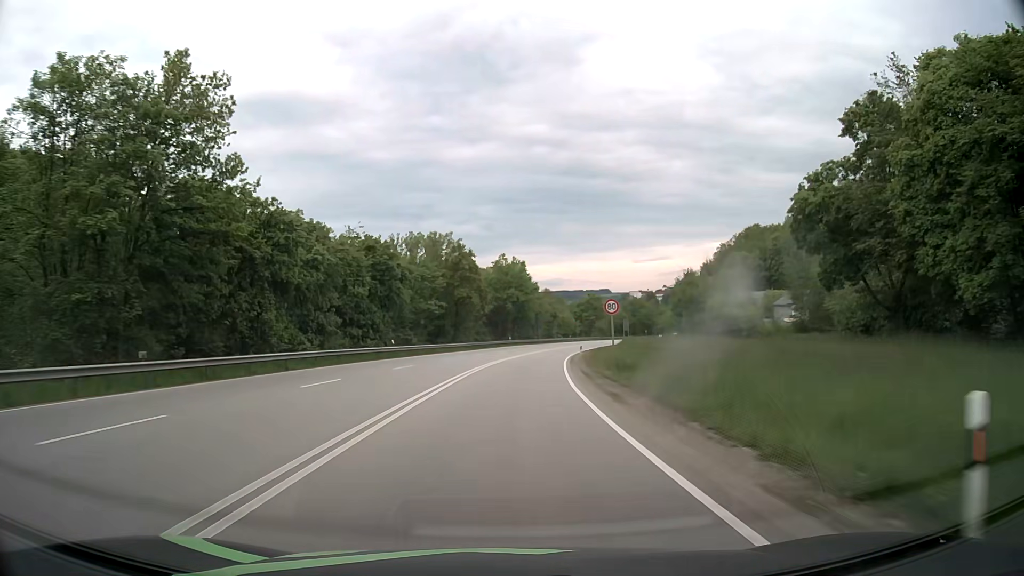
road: primary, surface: asphalt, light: Day
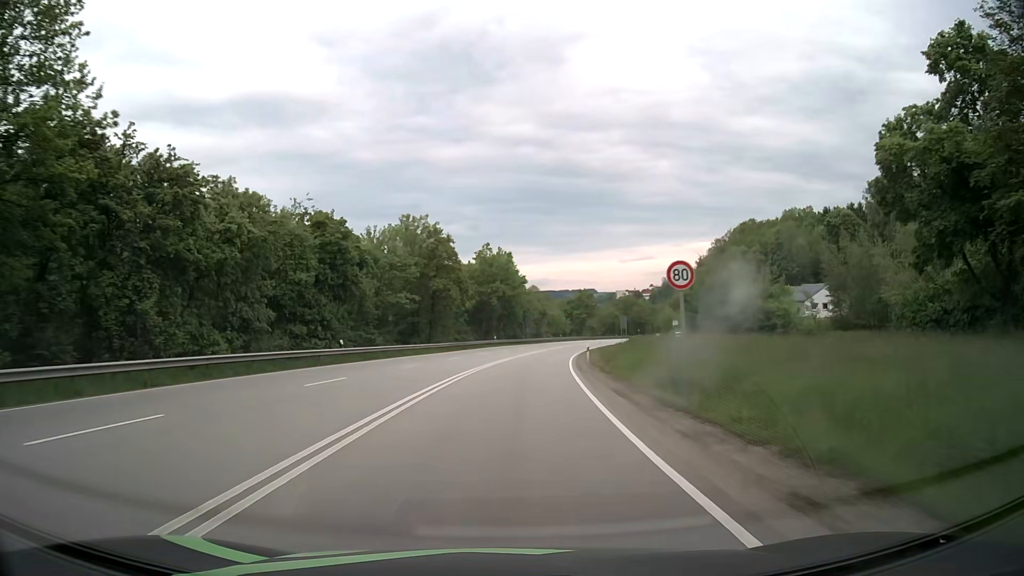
(+0.1, +12.1) m; +1°
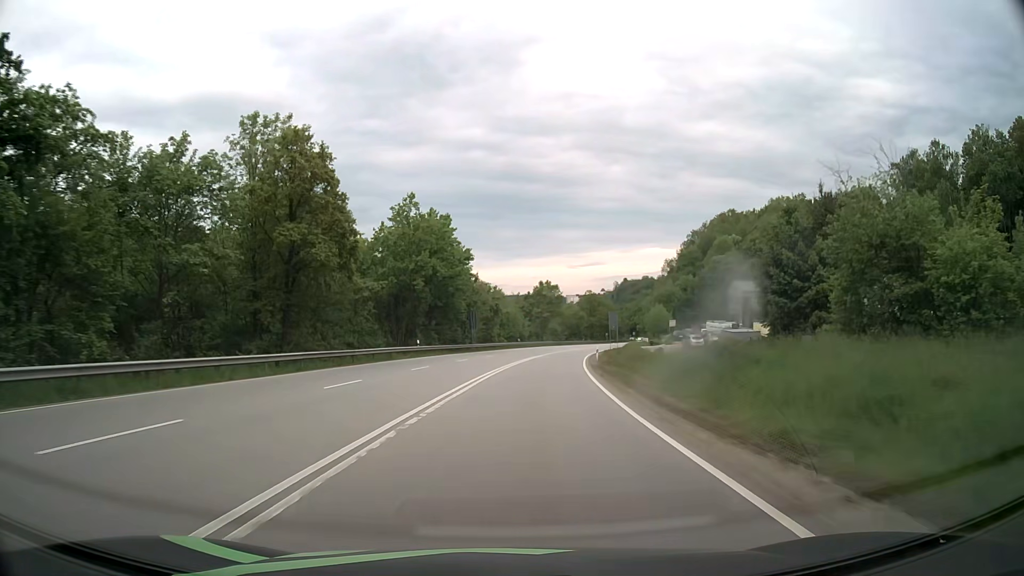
(+1.2, +35.7) m; +4°
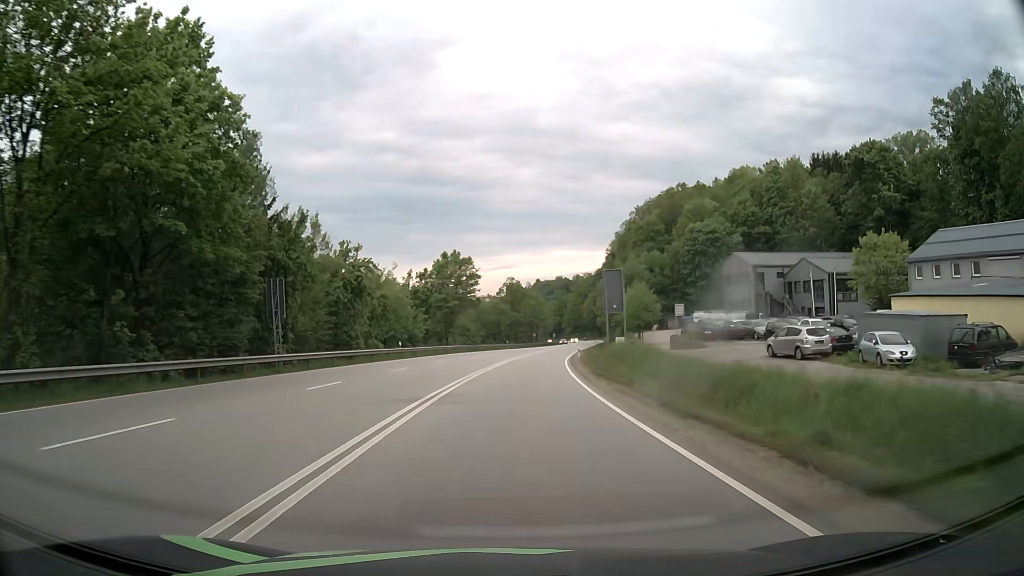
(+3.2, +46.8) m; +8°
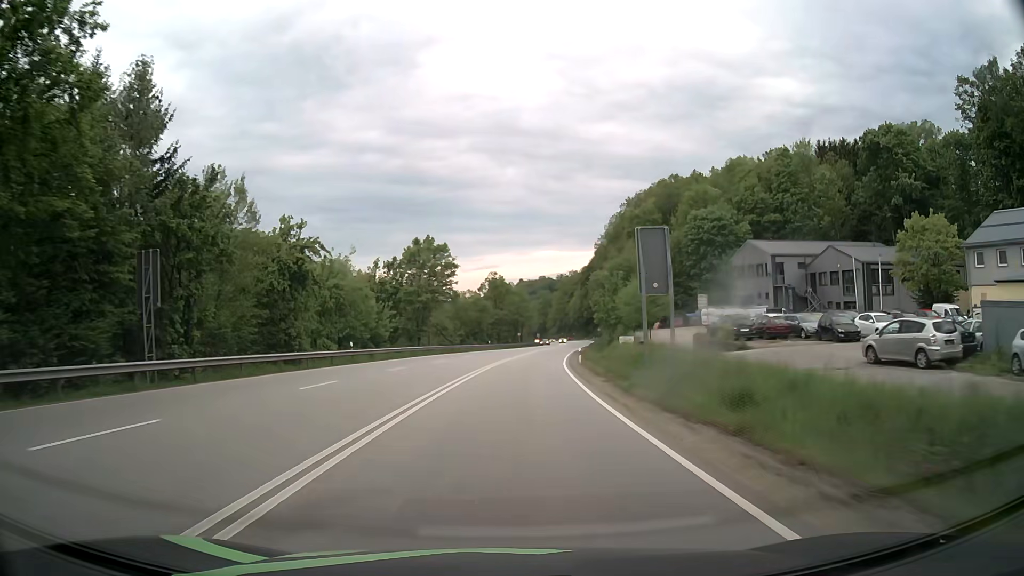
(+0.2, +11.7) m; +1°
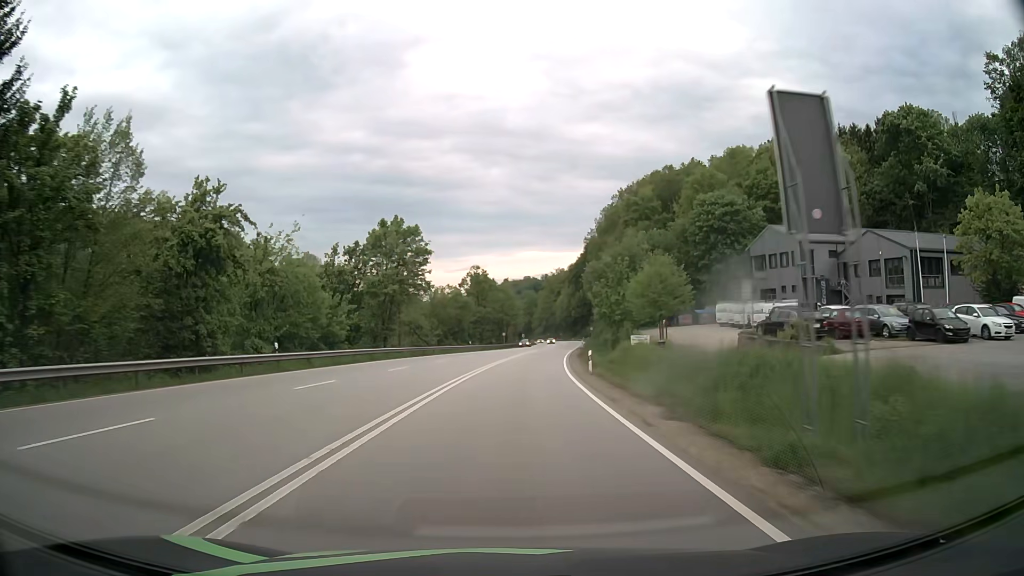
(+0.2, +11.7) m; +2°
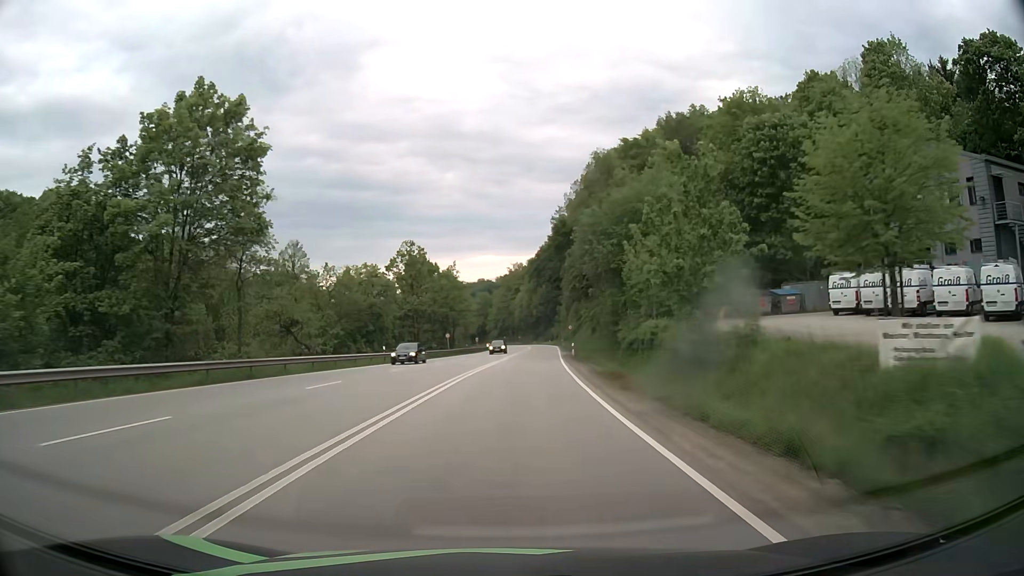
(+1.1, +34.5) m; +4°
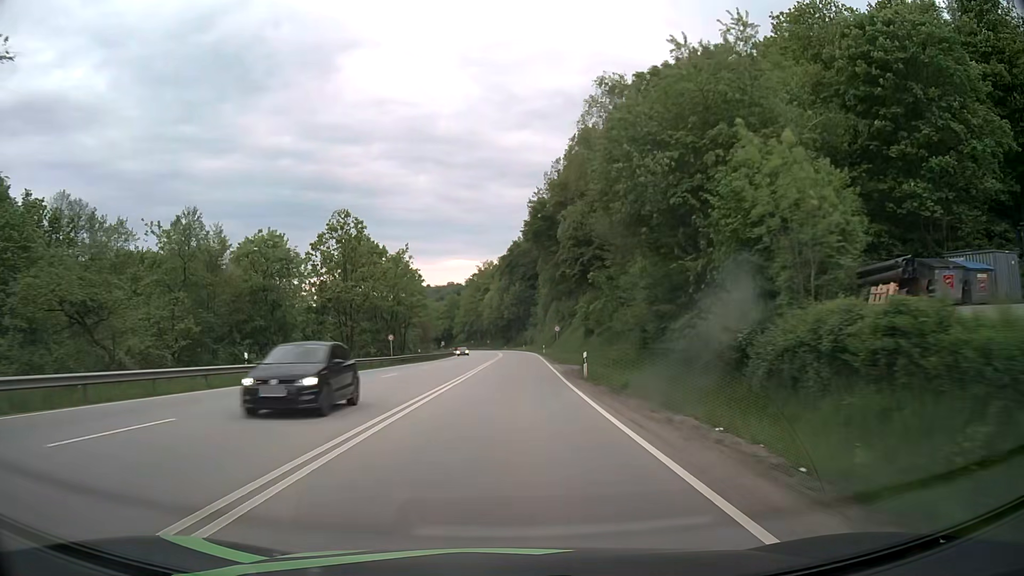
(+0.5, +23.1) m; +2°
(0, +10) (0, +20) (0, +30) (+1, +40) (+1, +50) (+1, +60) (+1, +70) (+1, +80) (+1, +90) (+1, +100) m
